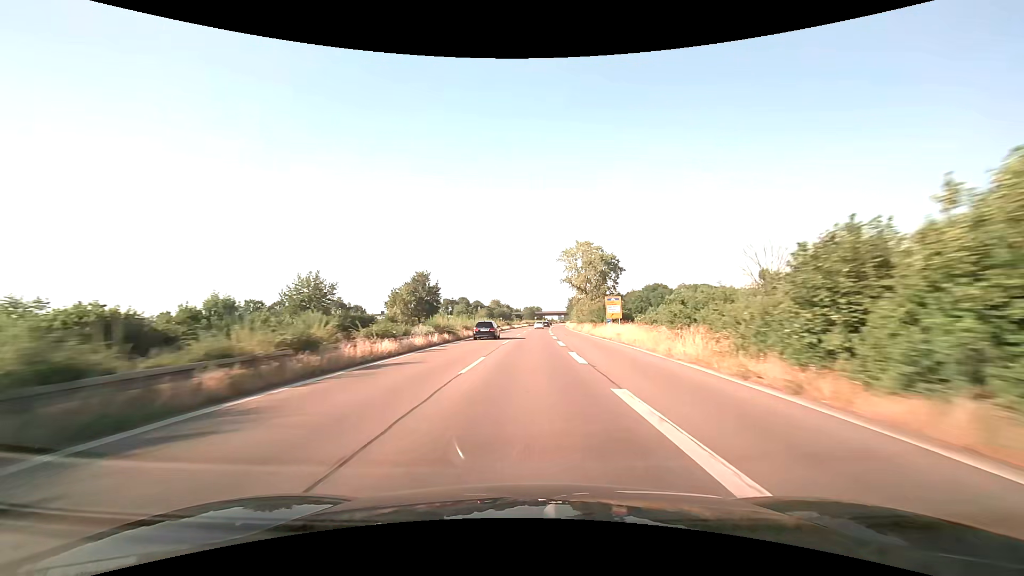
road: trunk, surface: asphalt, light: Day
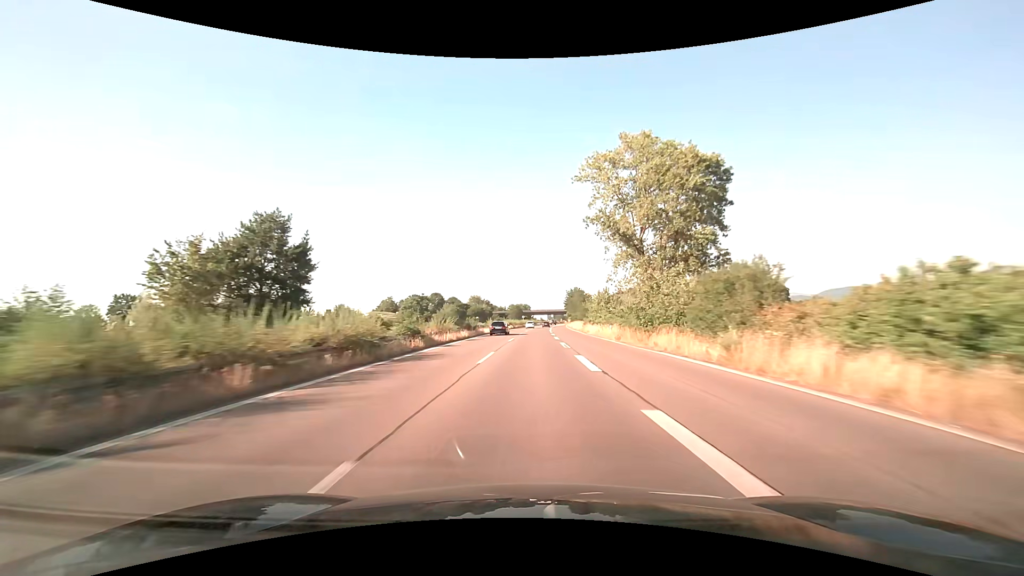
(+0.6, +51.0) m; +1°
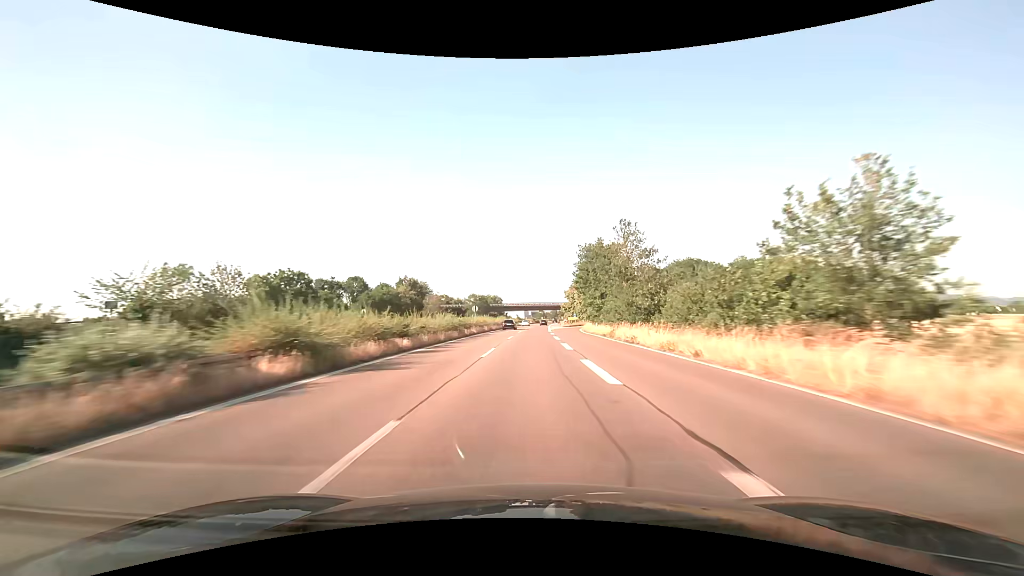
(+2.1, +88.9) m; +3°
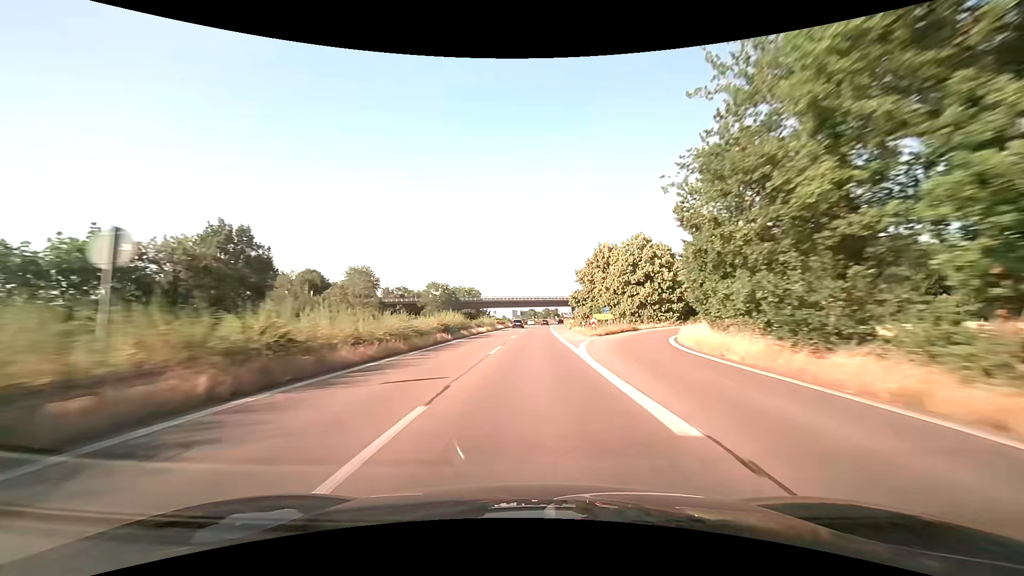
(+0.5, +52.6) m; +1°
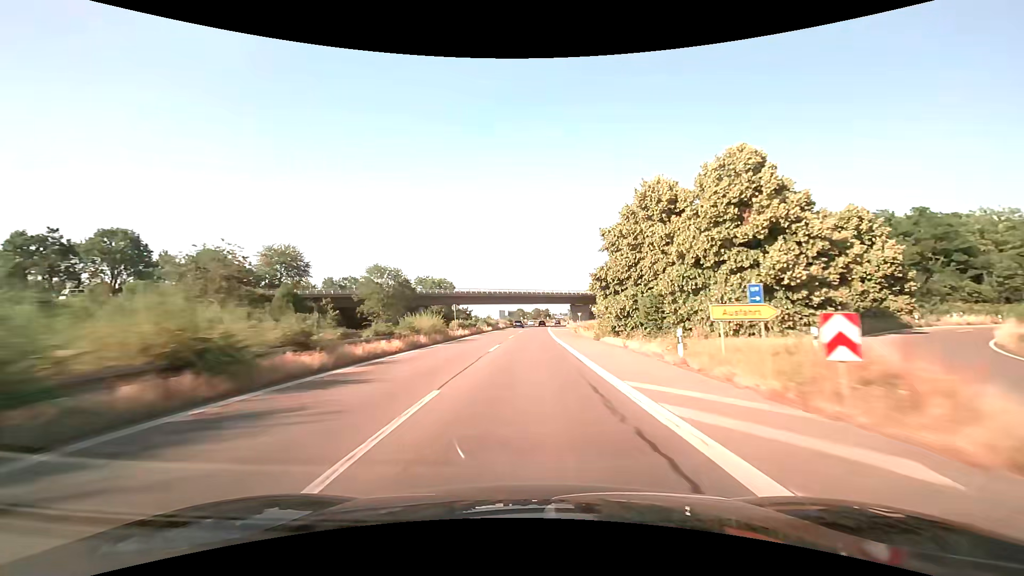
(+0.3, +34.5) m; +1°
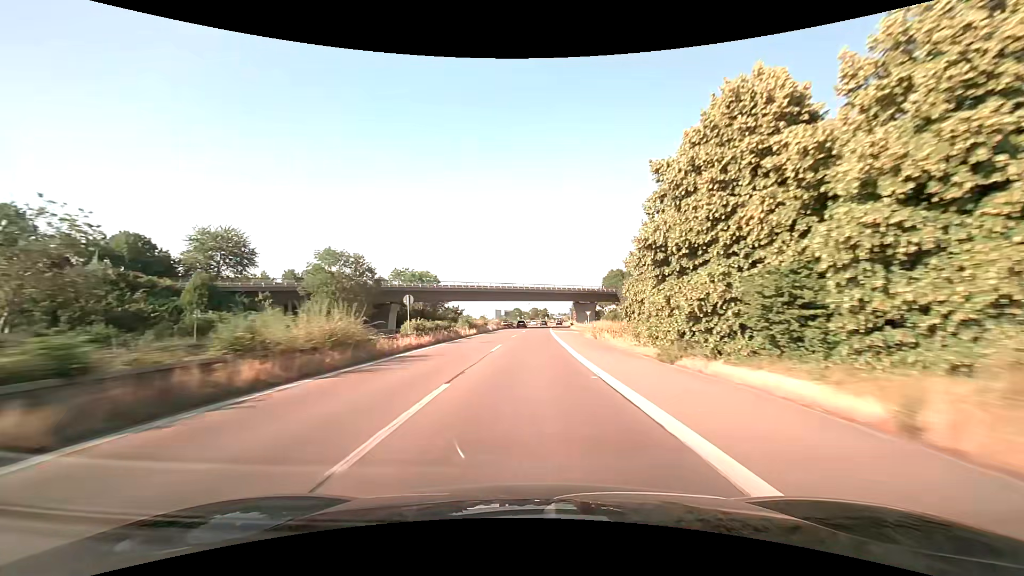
(+0.1, +17.2) m; 0°
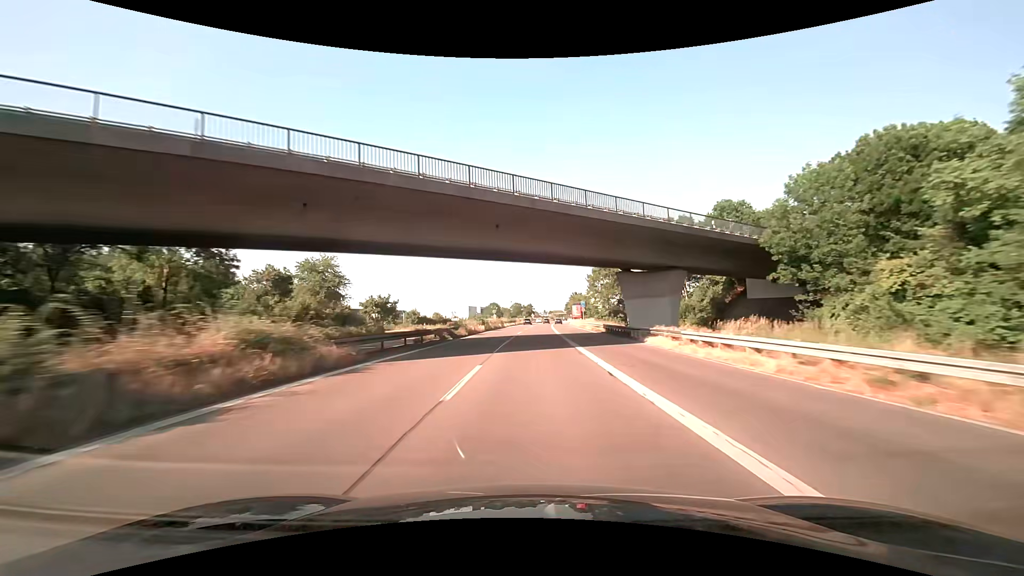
(+0.9, +68.2) m; +2°
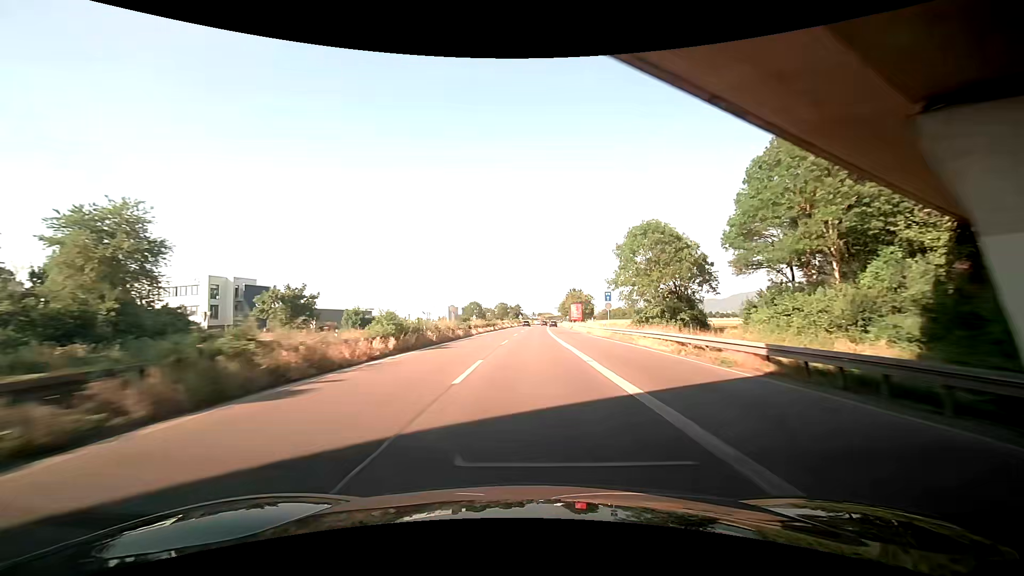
(+0.4, +33.8) m; +1°
(0, +10) (0, +20) (0, +30) (0, +40) (0, +50) (+1, +60) (+1, +70) (+2, +80) (+2, +90) (+2, +100) m
